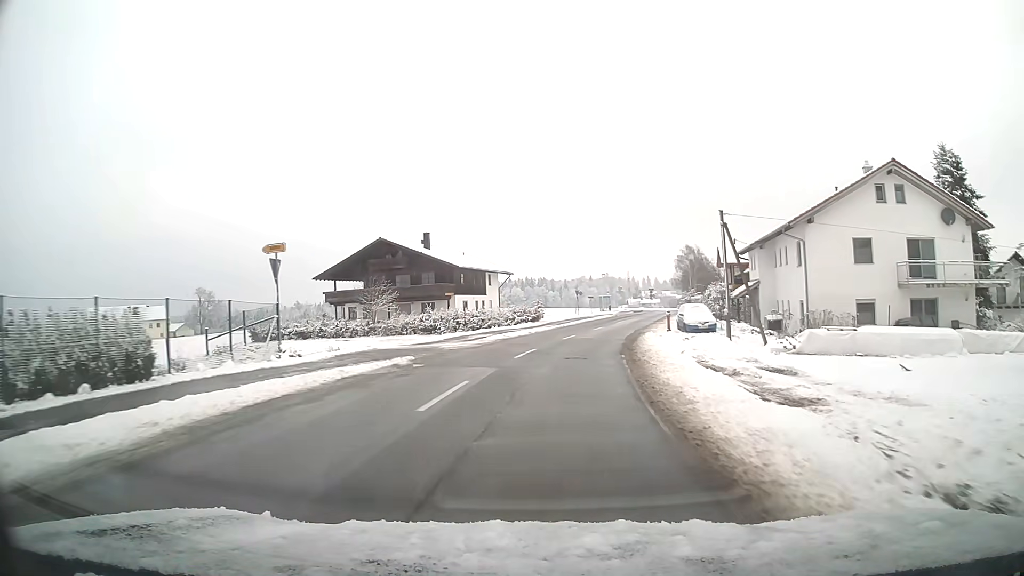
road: tertiary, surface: asphalt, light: Day
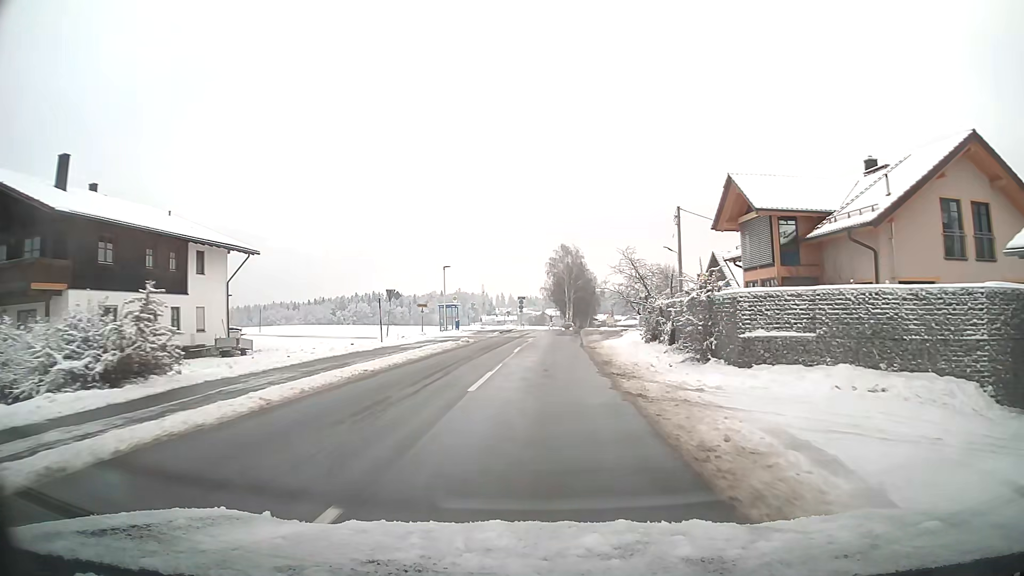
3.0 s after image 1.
(+4.6, +40.5) m; +12°
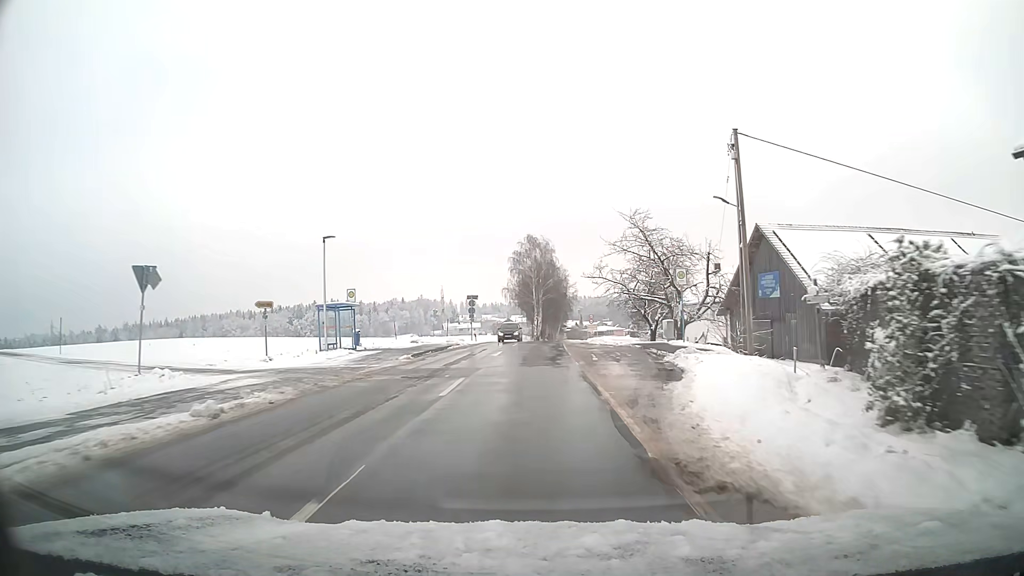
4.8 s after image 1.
(+0.6, +24.3) m; +3°
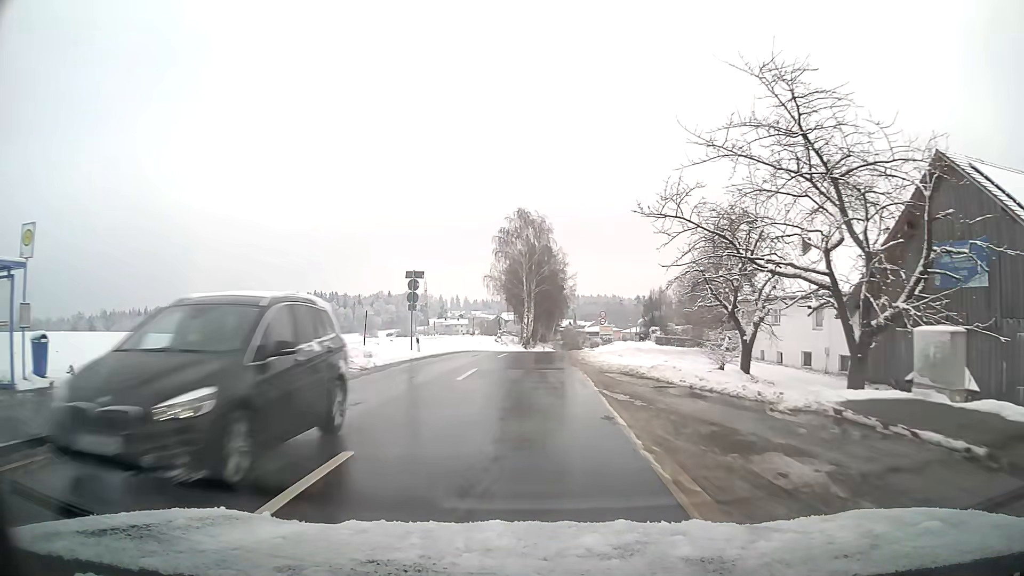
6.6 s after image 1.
(0.0, +24.1) m; 0°
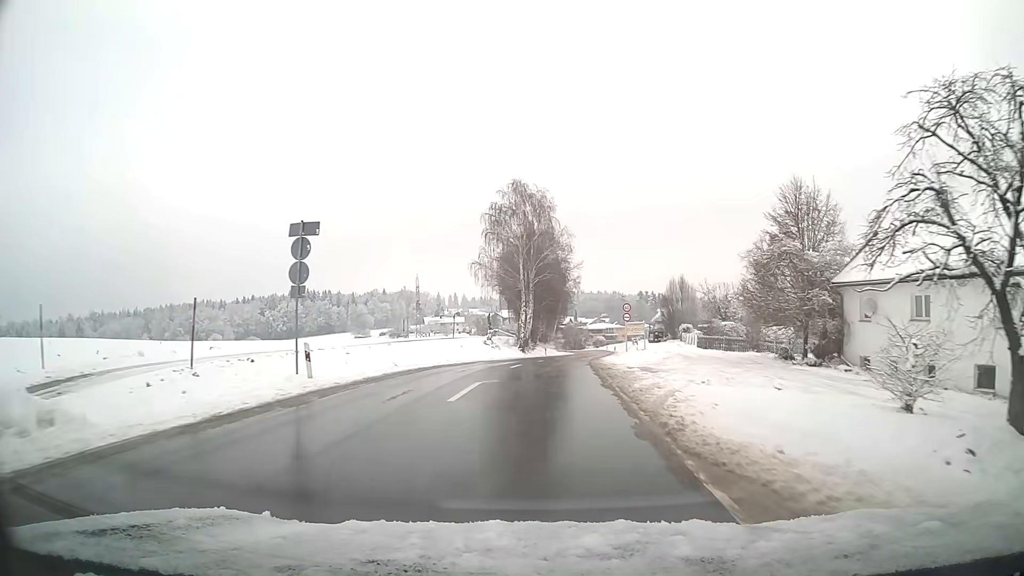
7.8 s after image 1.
(+0.1, +16.2) m; +1°
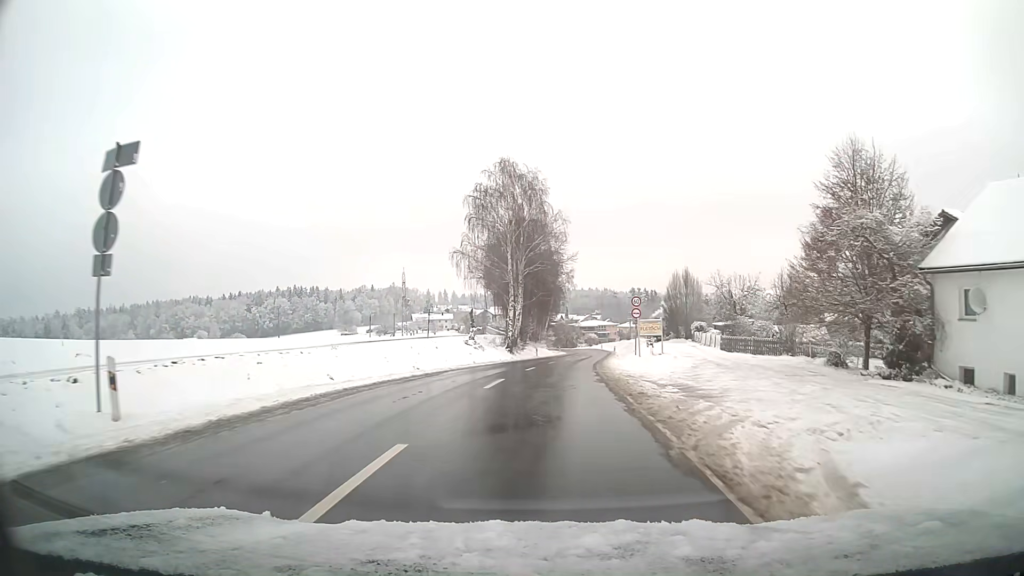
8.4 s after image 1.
(+0.1, +8.2) m; +1°
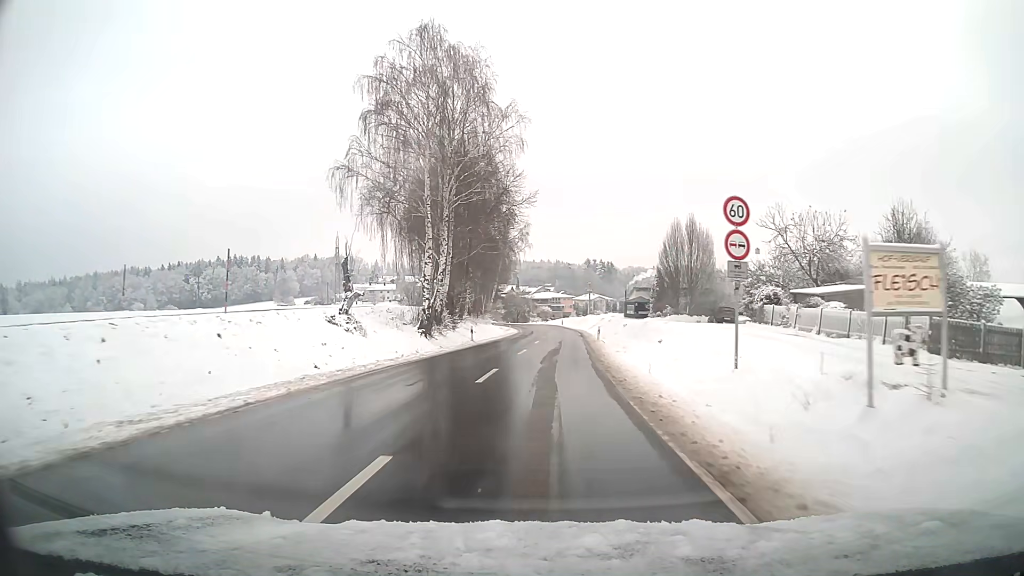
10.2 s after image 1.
(+0.9, +24.9) m; +4°
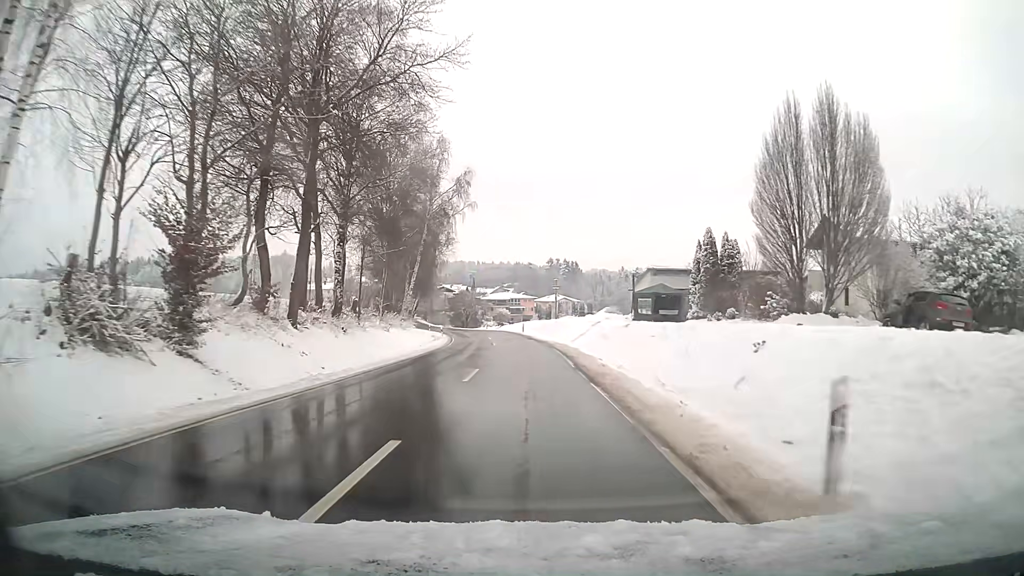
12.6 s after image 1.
(+1.1, +35.1) m; +3°
